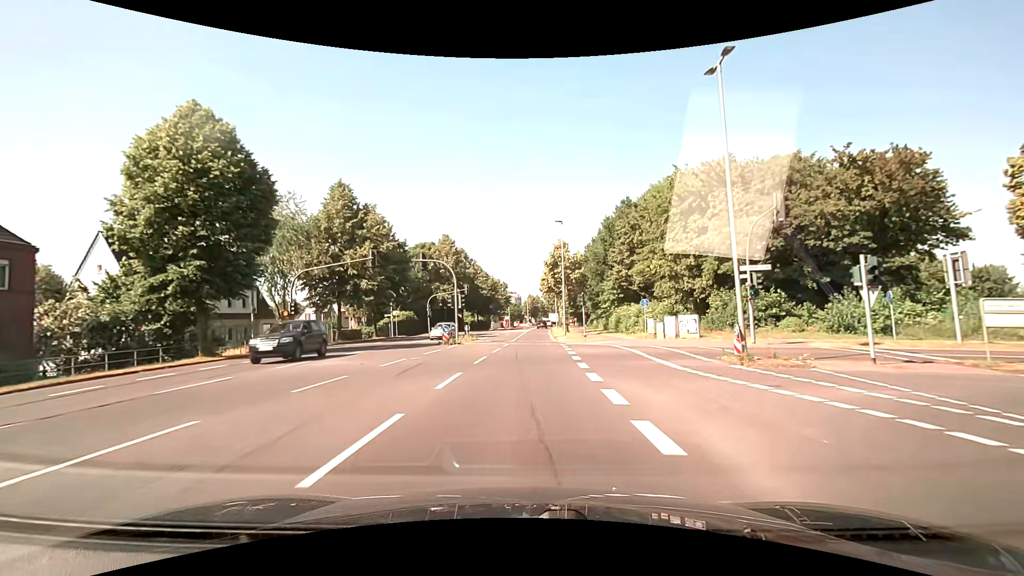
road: secondary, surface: asphalt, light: Day
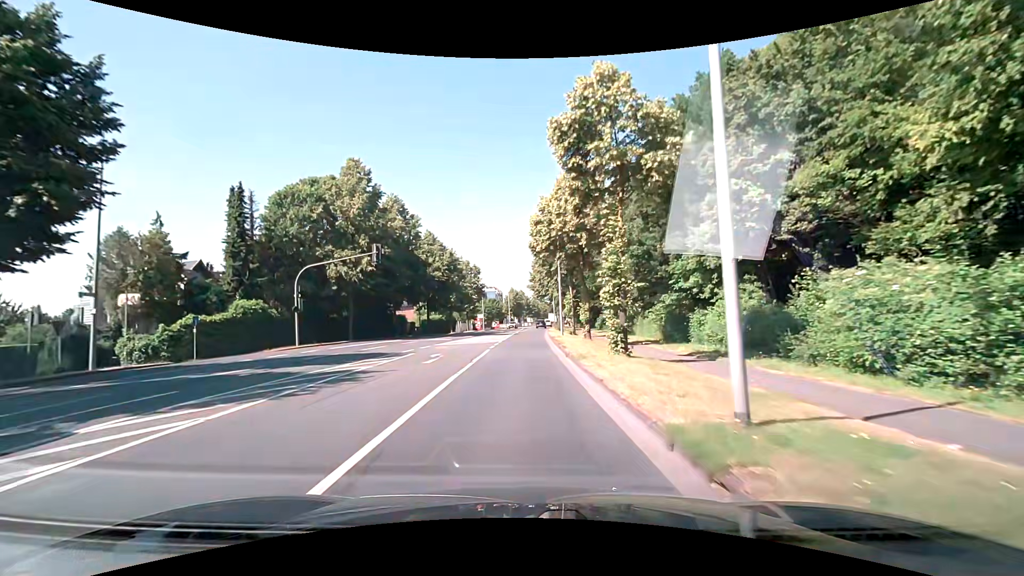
(+0.7, +38.1) m; +2°
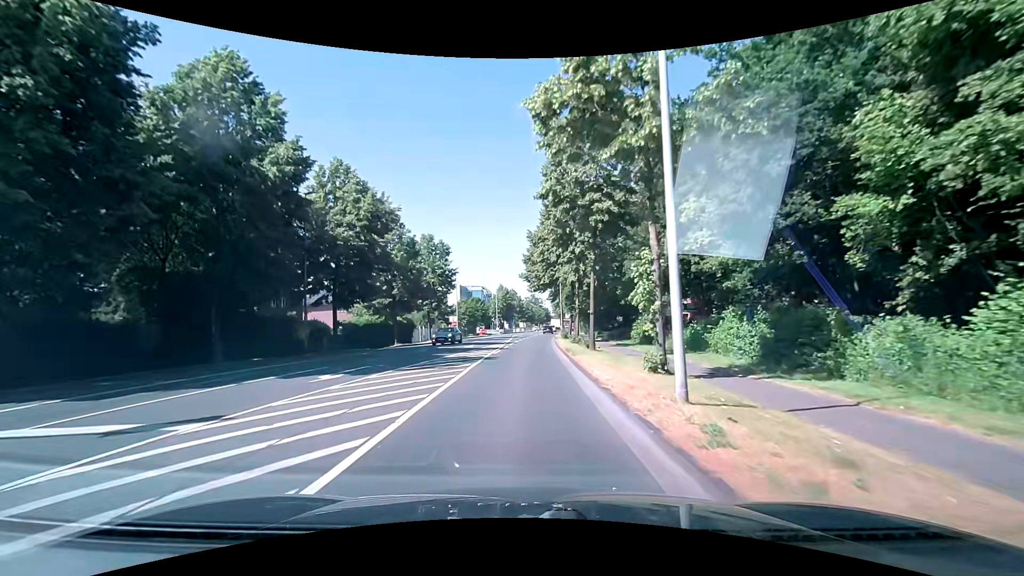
(+0.2, +30.4) m; 0°
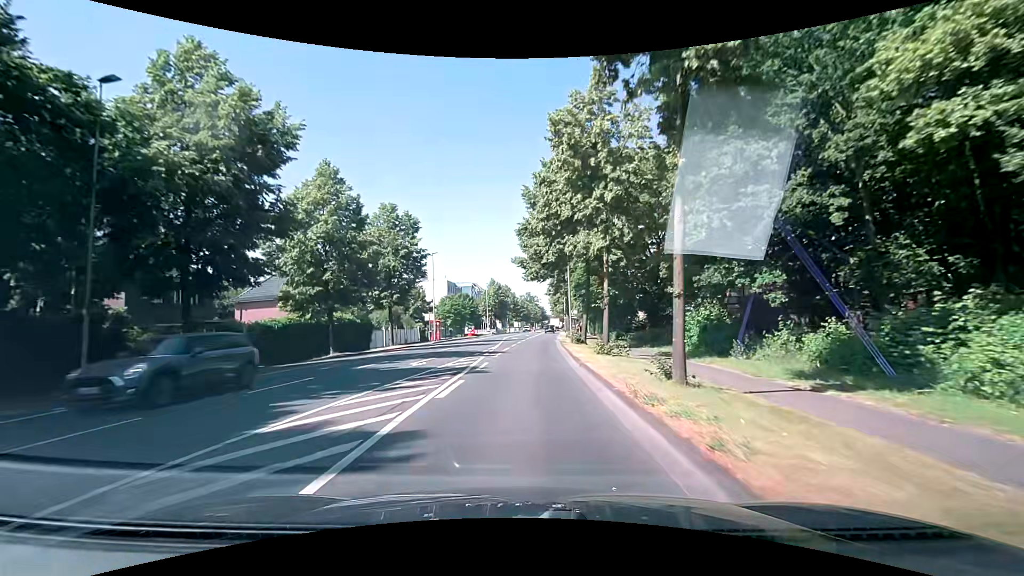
(+0.2, +15.2) m; +1°
(0, +10) (0, +20) (0, +30) (+1, +40) (+1, +50) (+2, +60) (+2, +70) (+3, +80) (+4, +90) (+5, +100) m
